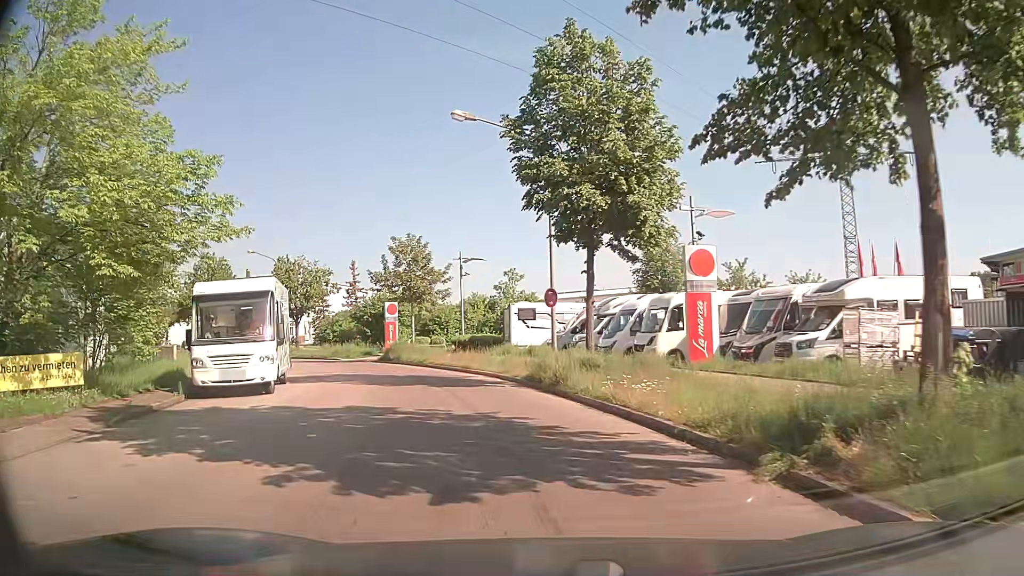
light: Day
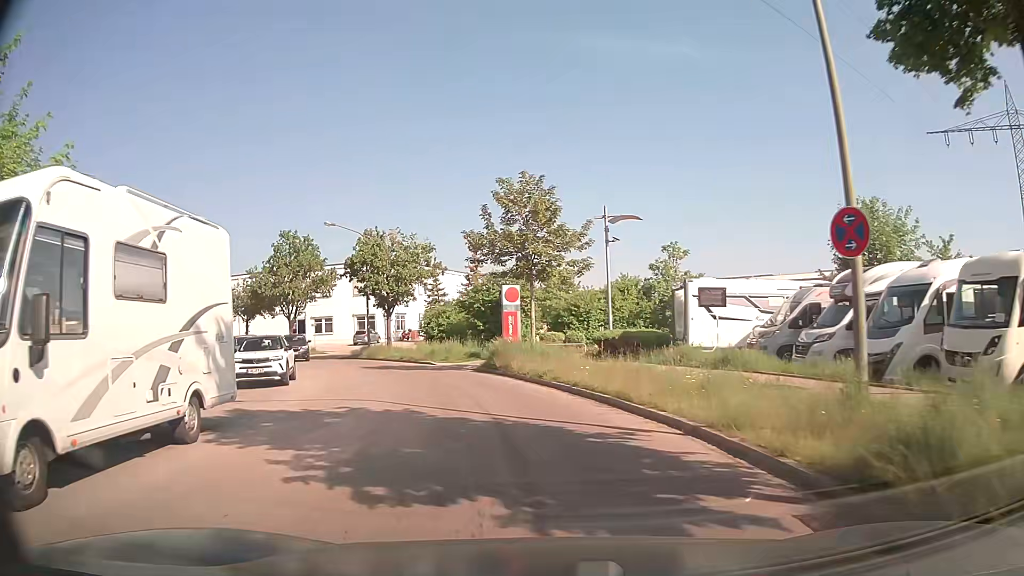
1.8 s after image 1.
(-1.4, +12.9) m; -12°
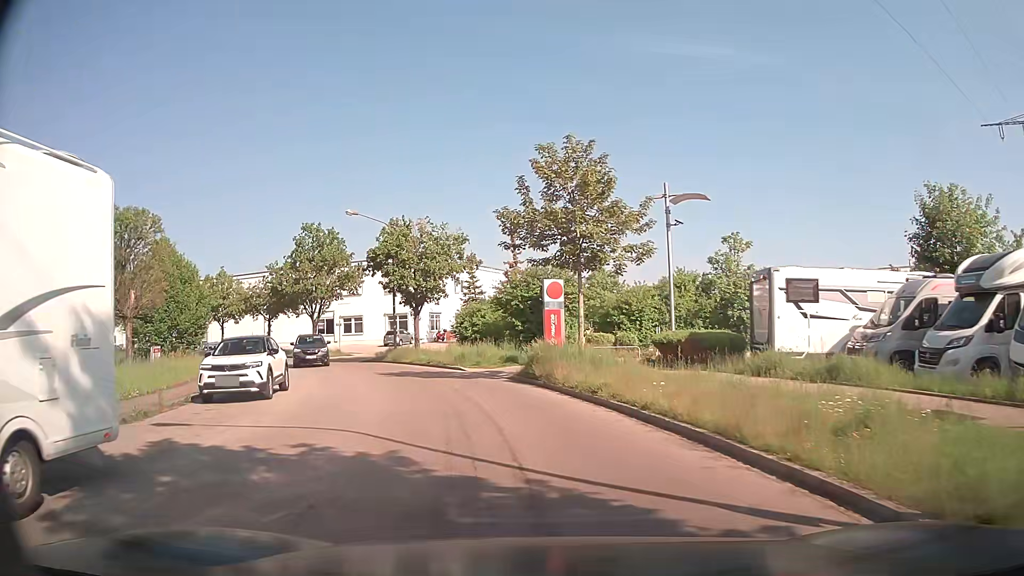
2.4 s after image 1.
(-0.1, +4.4) m; -4°
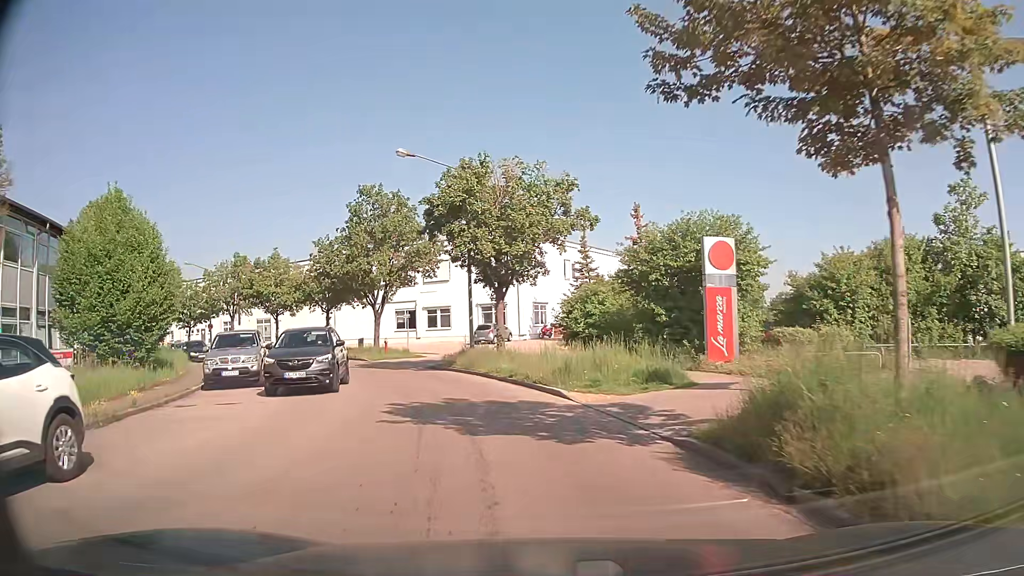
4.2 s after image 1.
(-0.9, +12.8) m; -9°
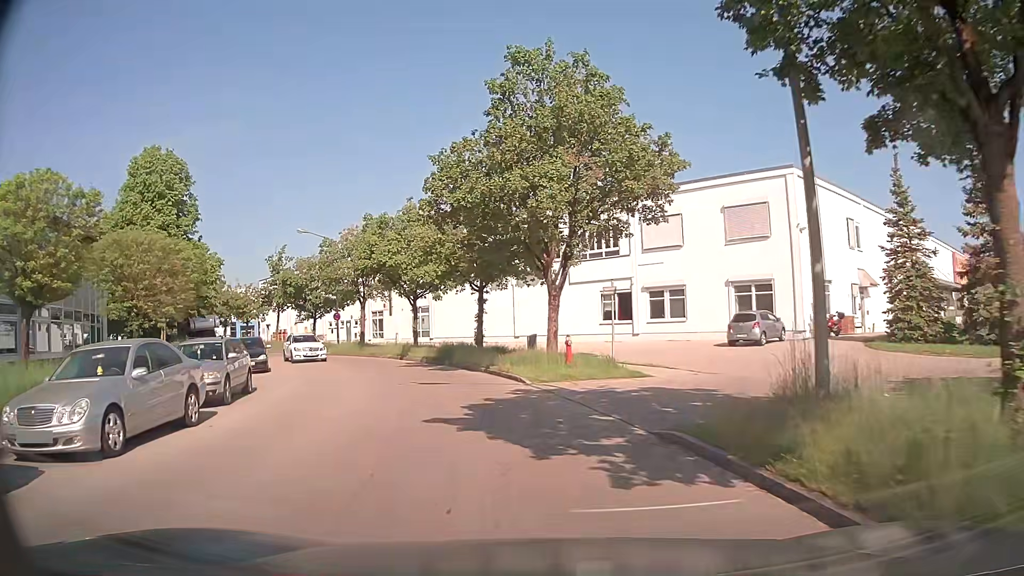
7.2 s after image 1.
(-3.0, +19.7) m; -18°
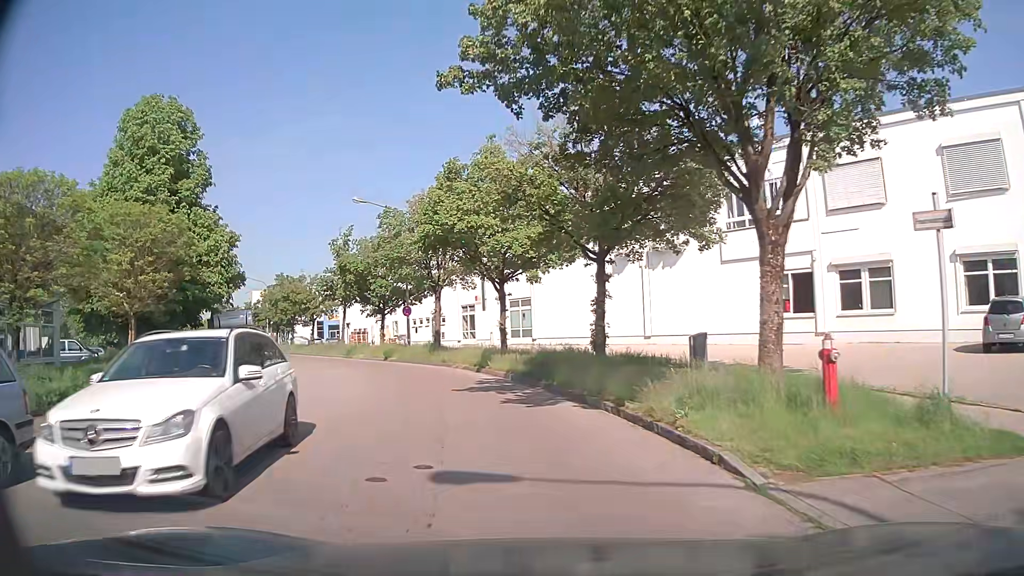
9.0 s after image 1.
(-0.9, +11.9) m; -9°
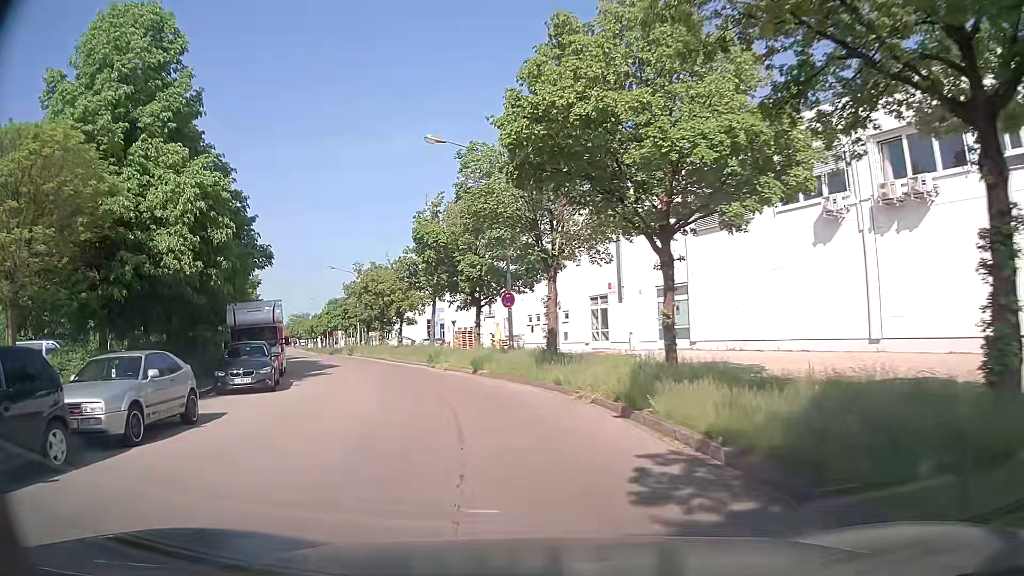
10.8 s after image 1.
(-1.3, +12.2) m; -11°
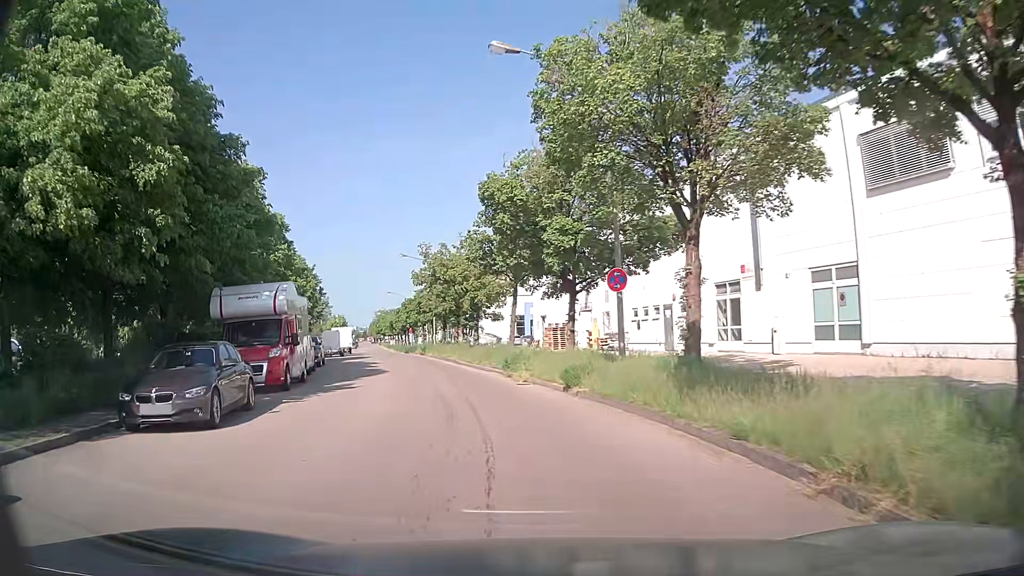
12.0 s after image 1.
(-0.7, +8.4) m; -9°
(-1, +10) (-2, +20) (-5, +30) (-7, +39) (-10, +49) (-13, +58) (-16, +68) (-18, +78) (-21, +87) (-24, +97) m
